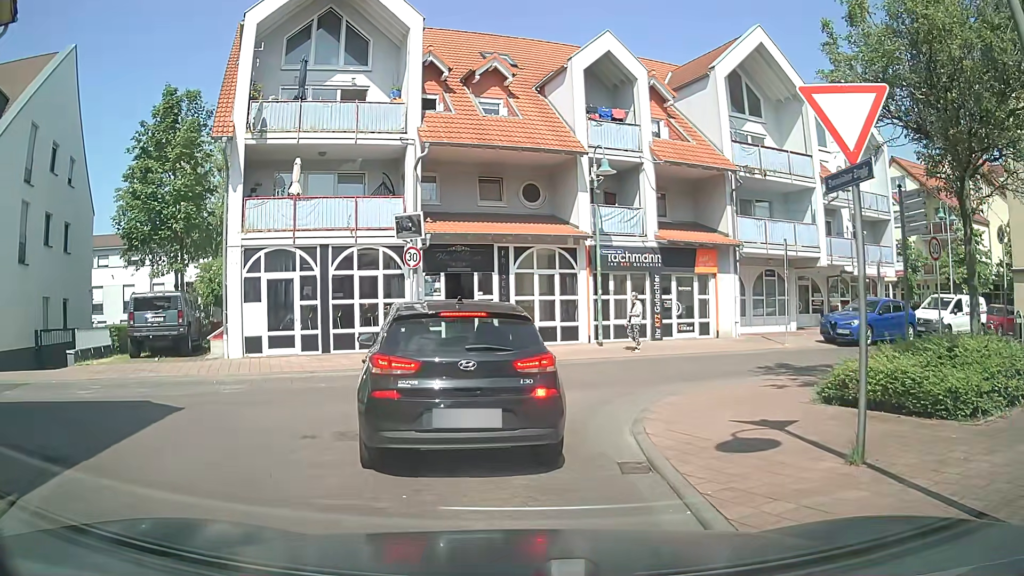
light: Day
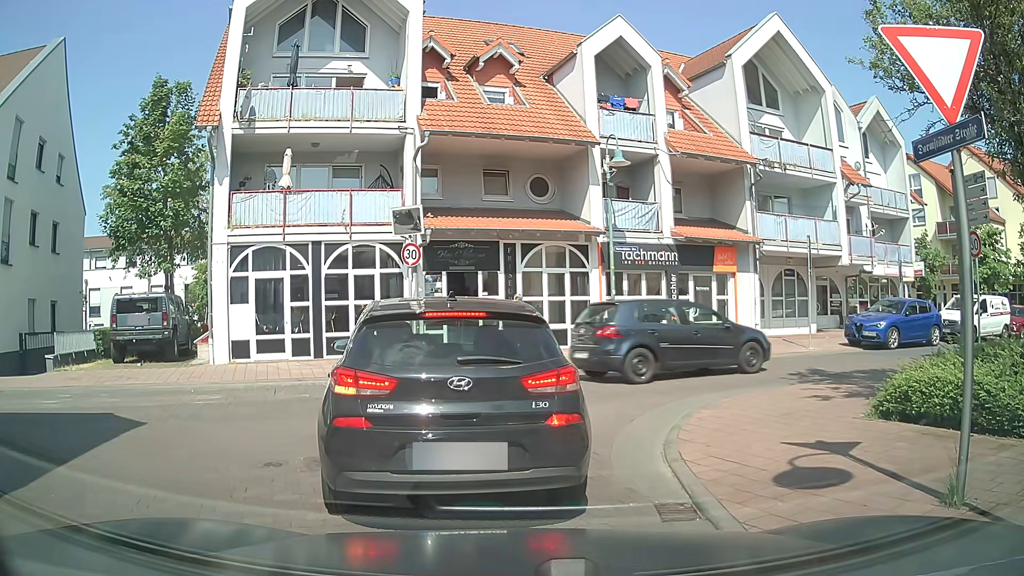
(0.0, +1.3) m; -1°
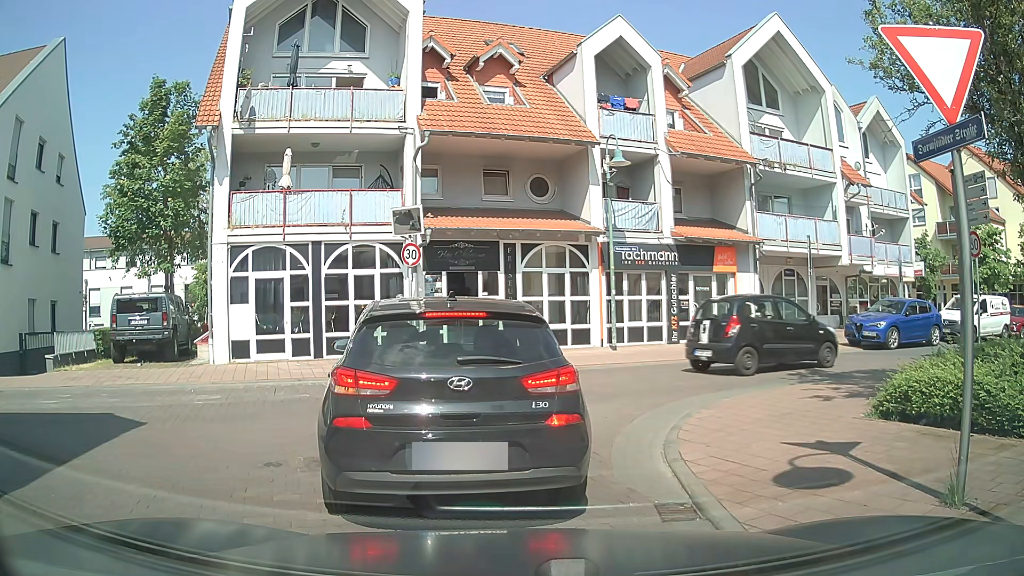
(0.0, 0.0) m; 0°
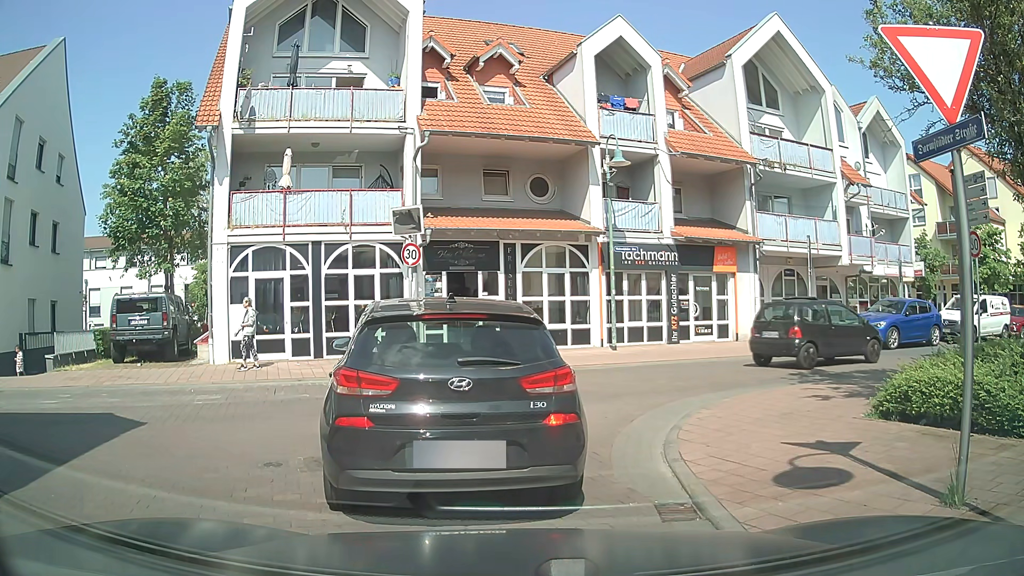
(0.0, 0.0) m; 0°
